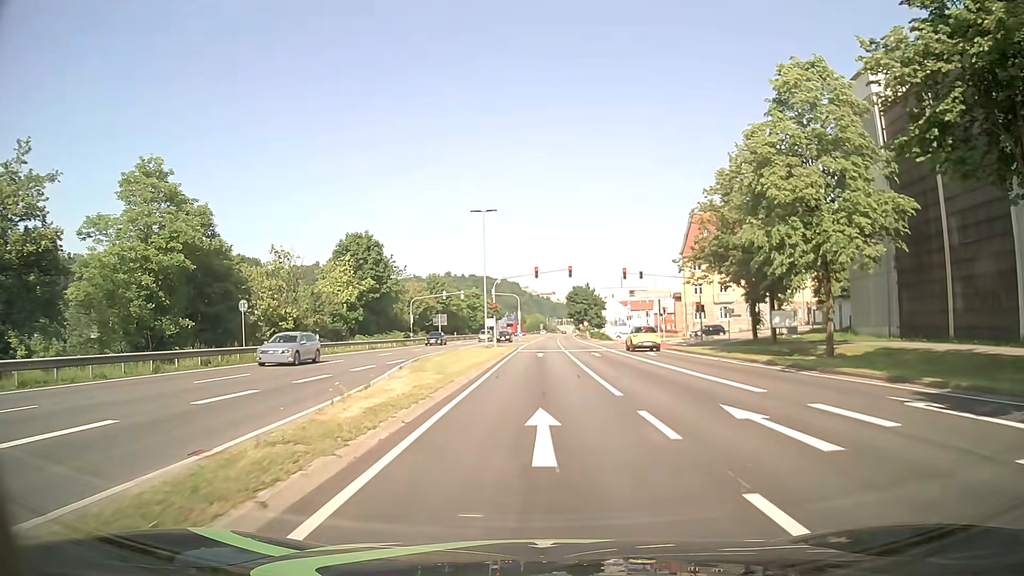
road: primary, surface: asphalt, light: Day
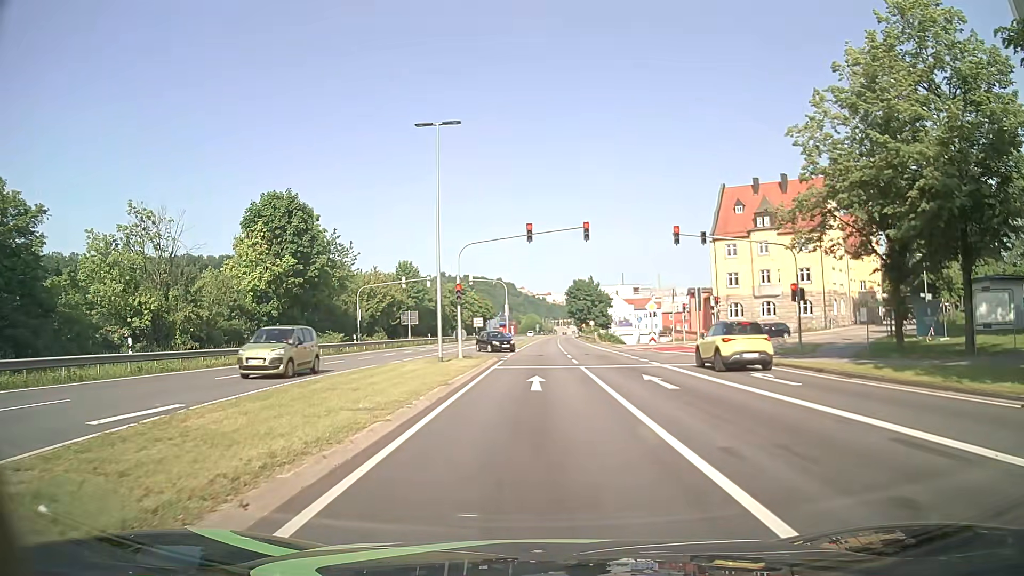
(+0.1, +21.0) m; +1°
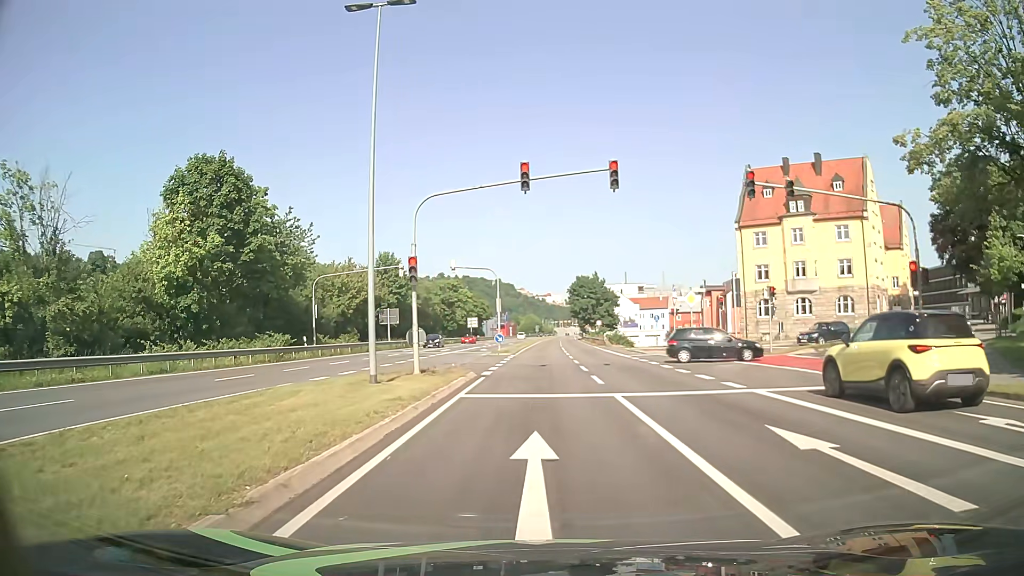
(-0.1, +11.1) m; 0°
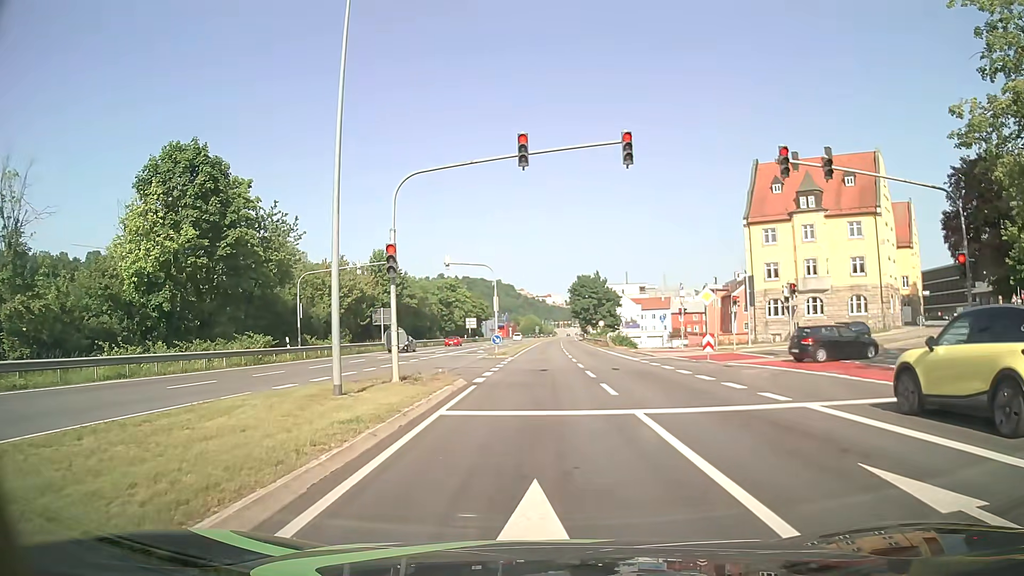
(0.0, +2.9) m; 0°
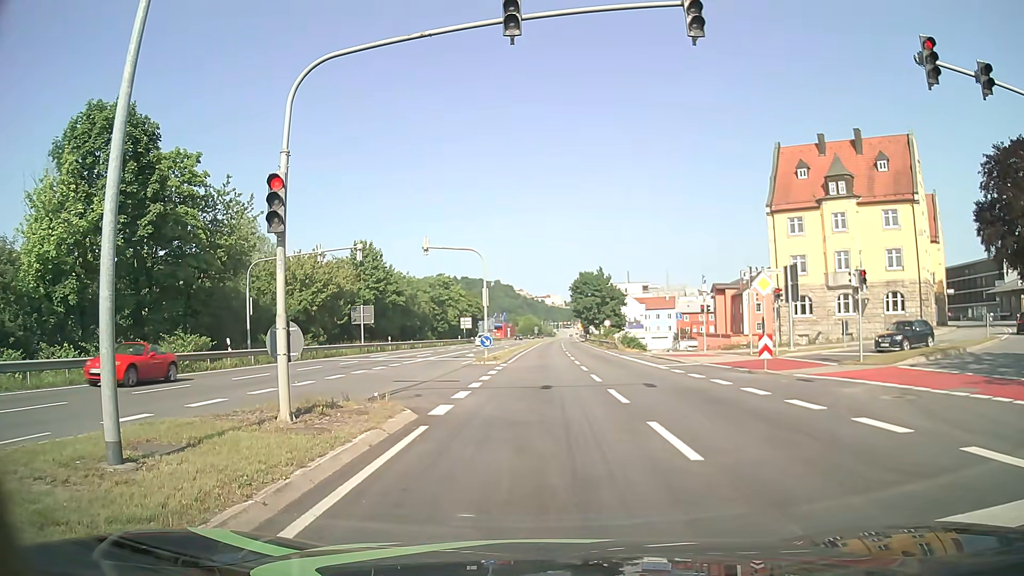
(-0.1, +7.2) m; -2°
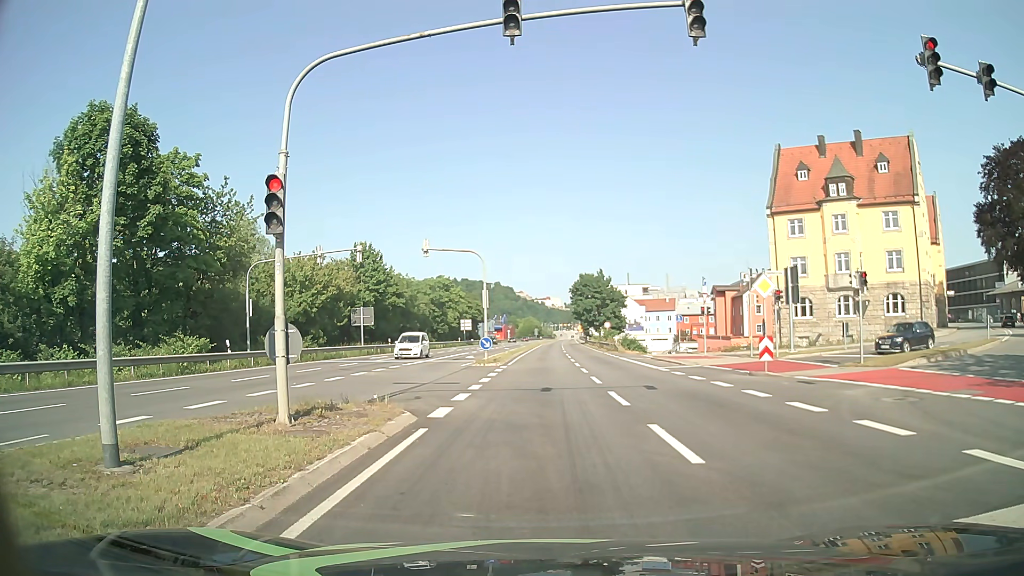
(0.0, +0.2) m; 0°
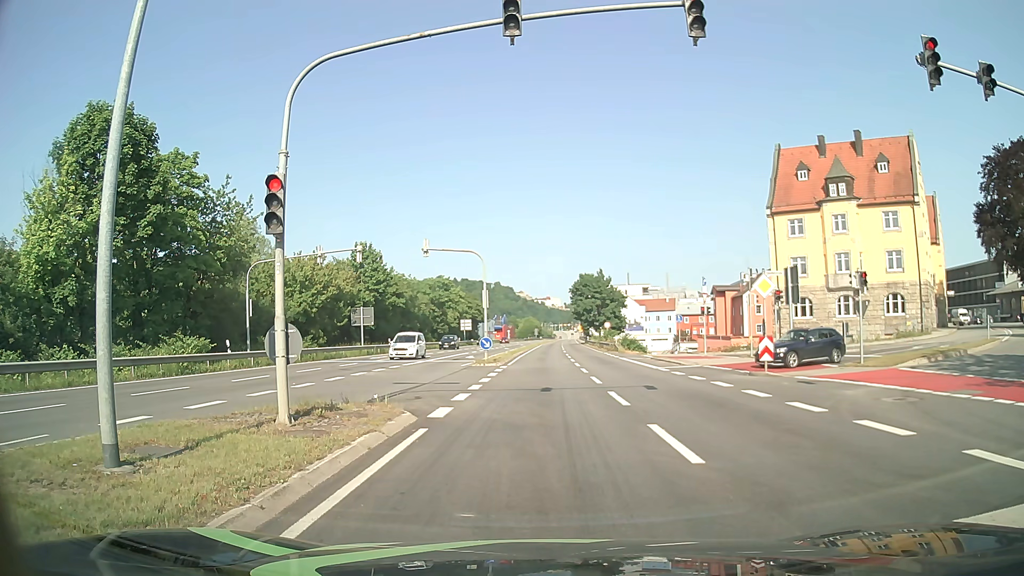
(0.0, 0.0) m; 0°
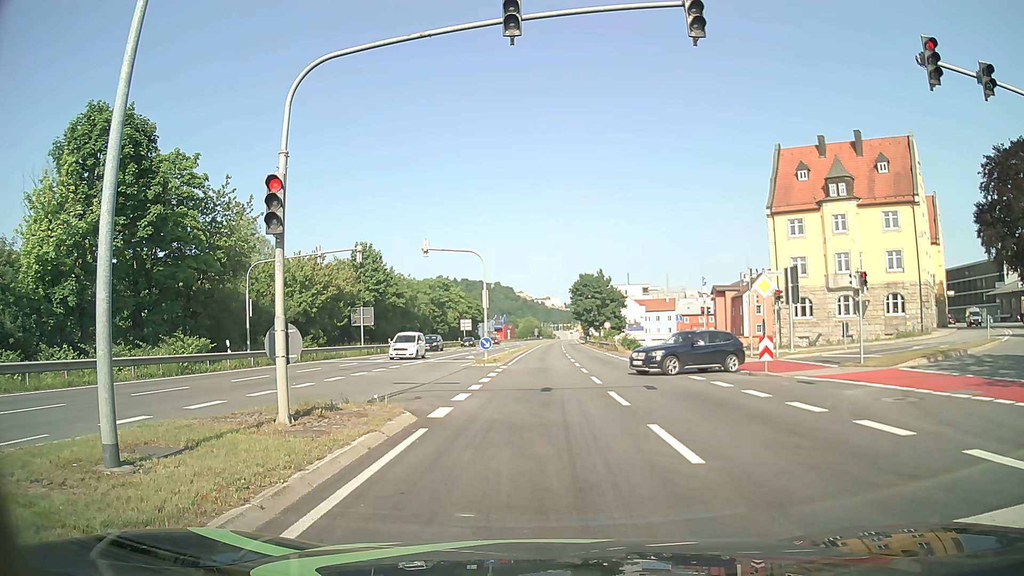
(0.0, 0.0) m; 0°
(0, +10) (+1, +20) (+1, +30) (+2, +40) (+2, +50) (+3, +60) (+3, +70) (+4, +80) (+4, +90) (+5, +100) m
